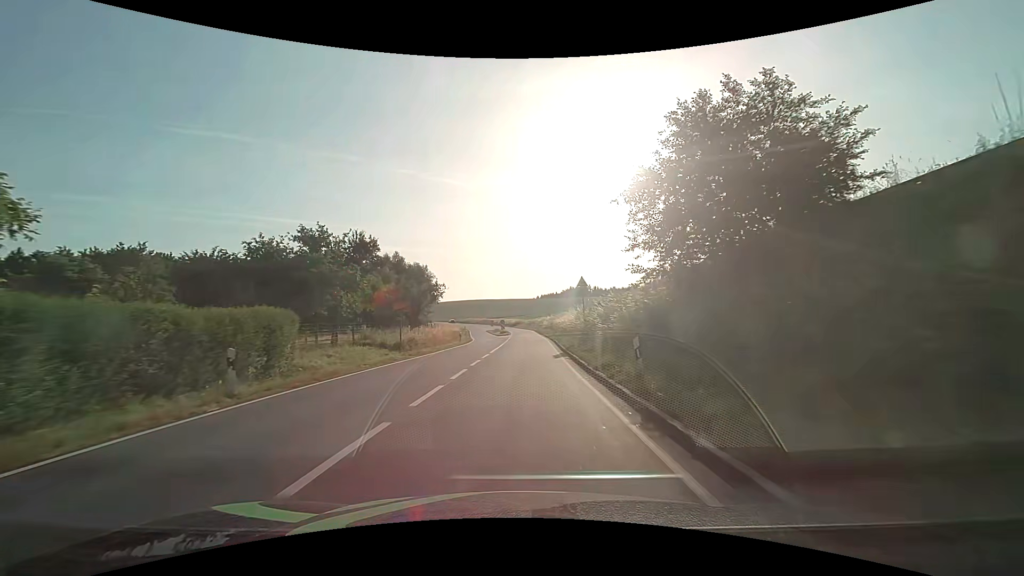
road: secondary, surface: asphalt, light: Day
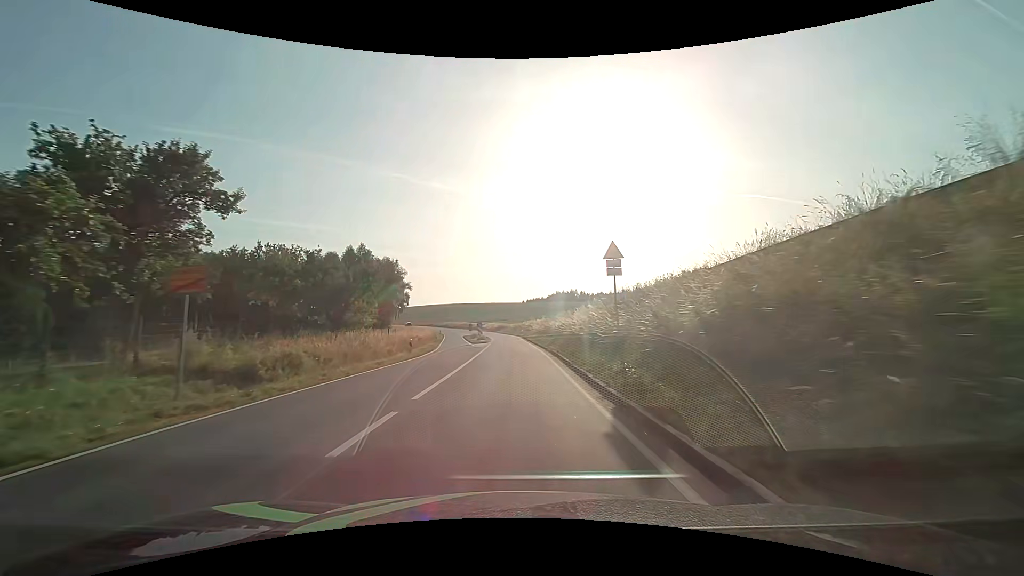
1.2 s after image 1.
(+0.2, +16.7) m; +2°
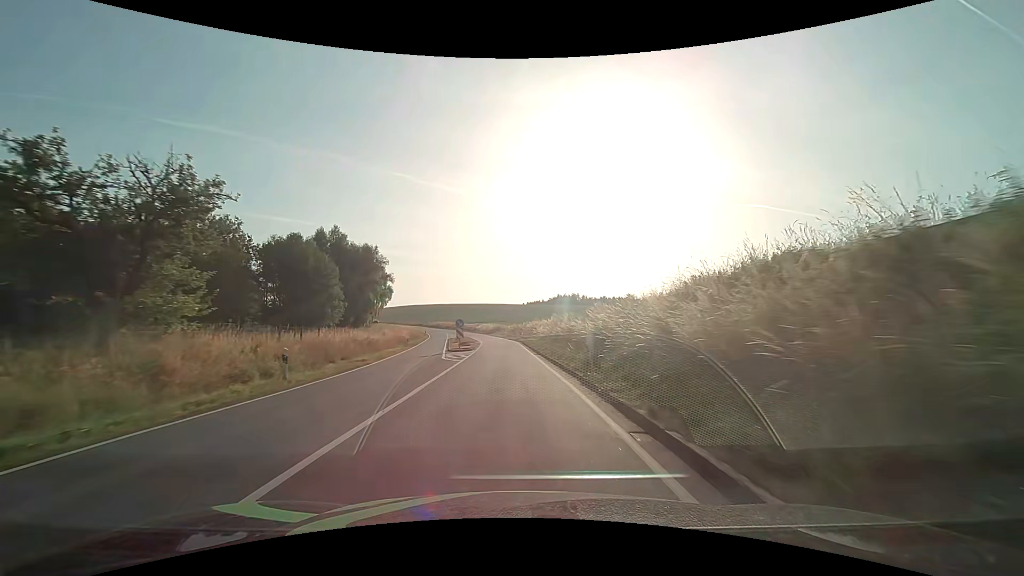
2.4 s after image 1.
(+0.1, +17.6) m; 0°
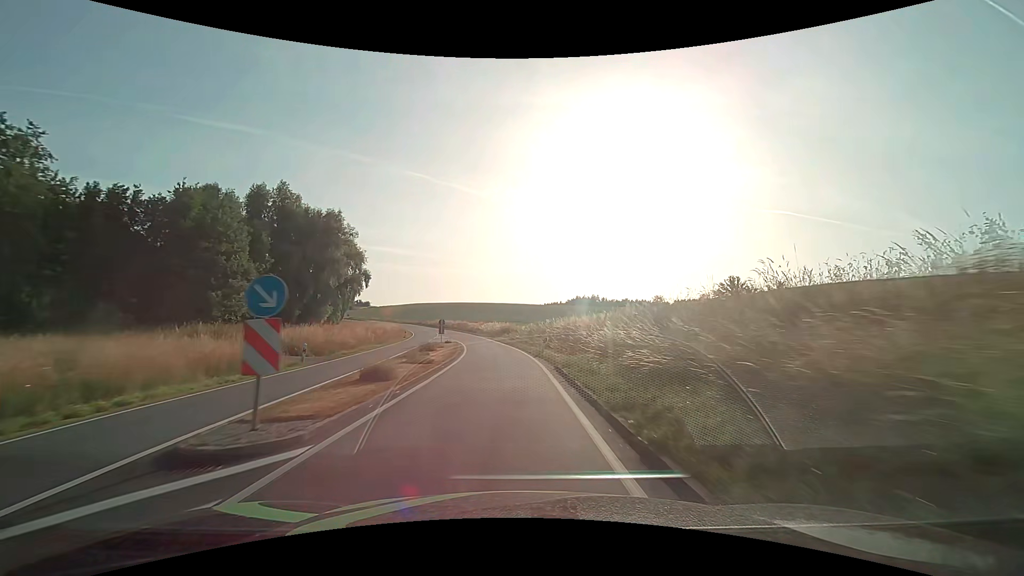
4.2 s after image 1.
(-0.2, +28.6) m; -2°
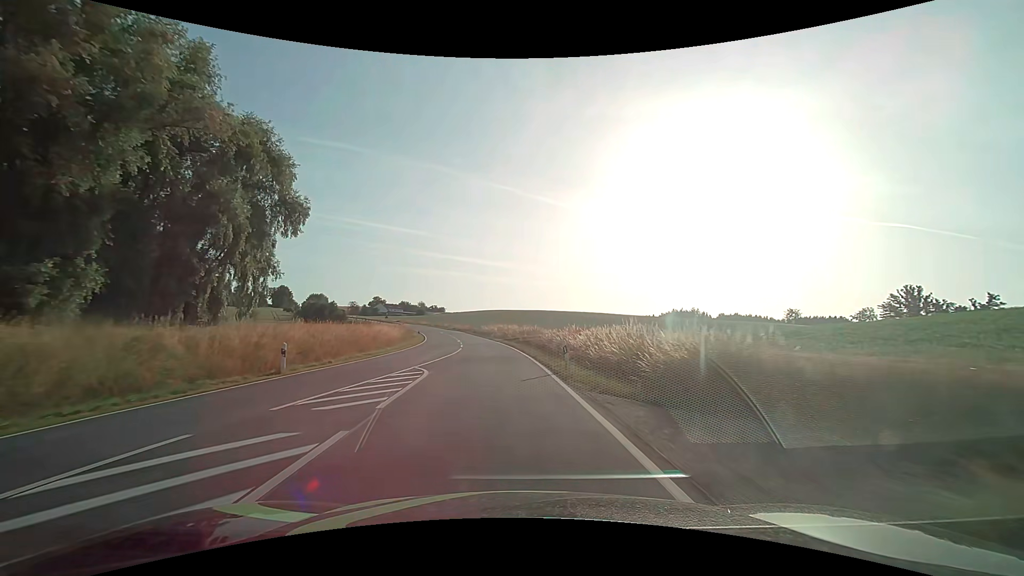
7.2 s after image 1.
(-4.0, +52.6) m; -9°
(0, +10) (-1, +20) (-1, +30) (-2, +40) (-4, +50) (-5, +60) (-7, +69) (-10, +79) (-12, +89) (-15, +98) m
